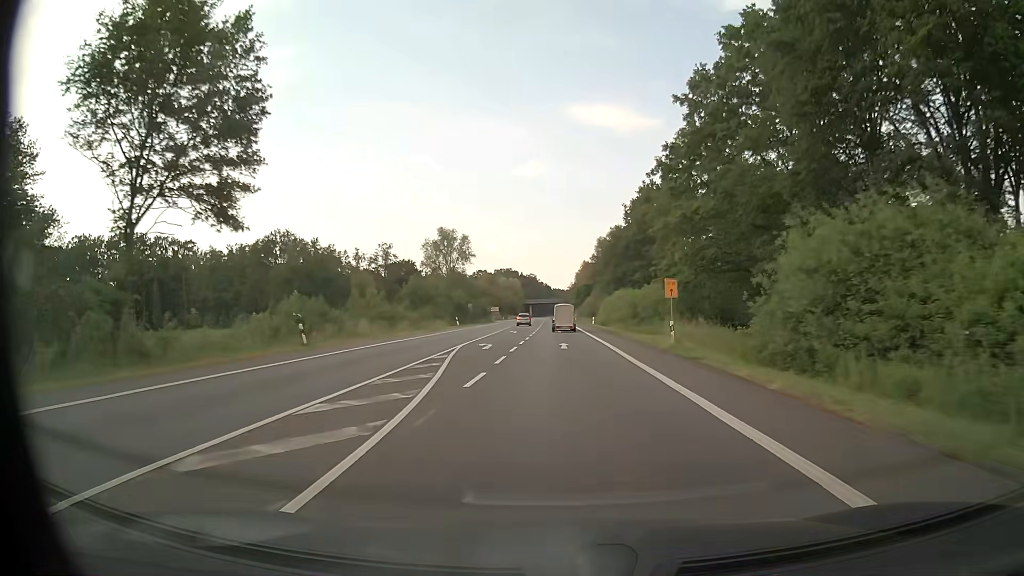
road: primary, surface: asphalt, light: Day
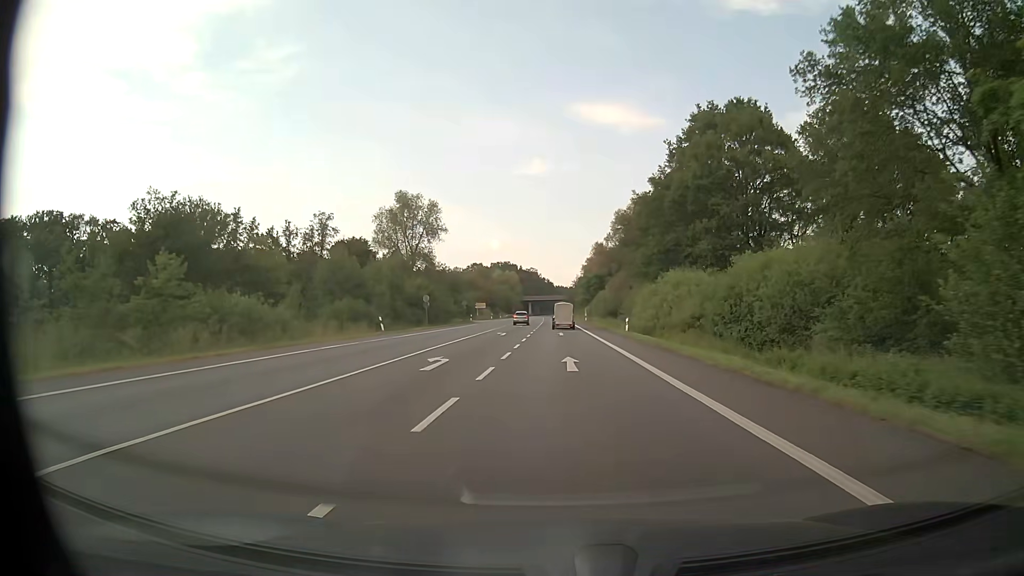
(-0.1, +35.4) m; 0°
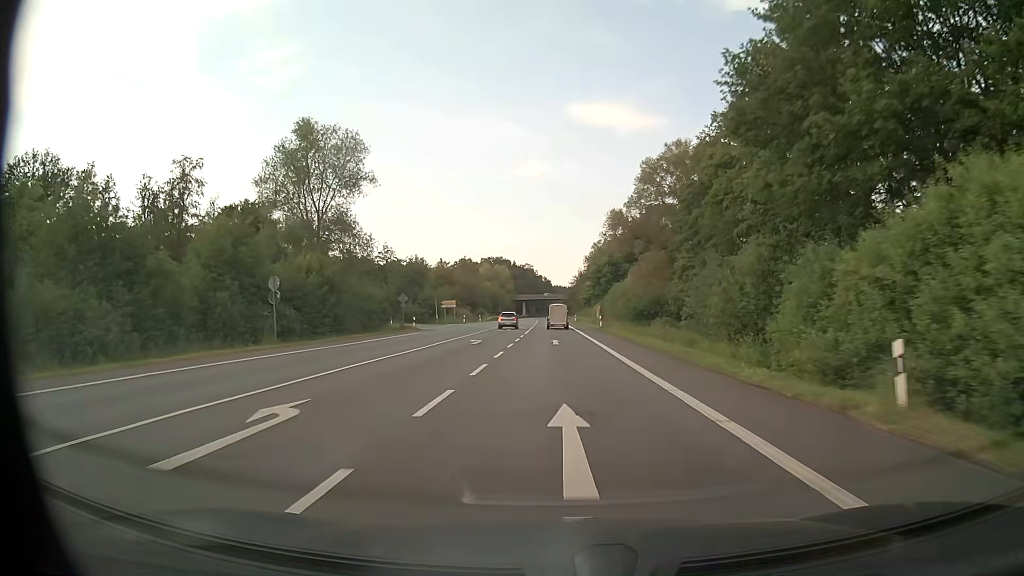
(+0.1, +35.3) m; 0°
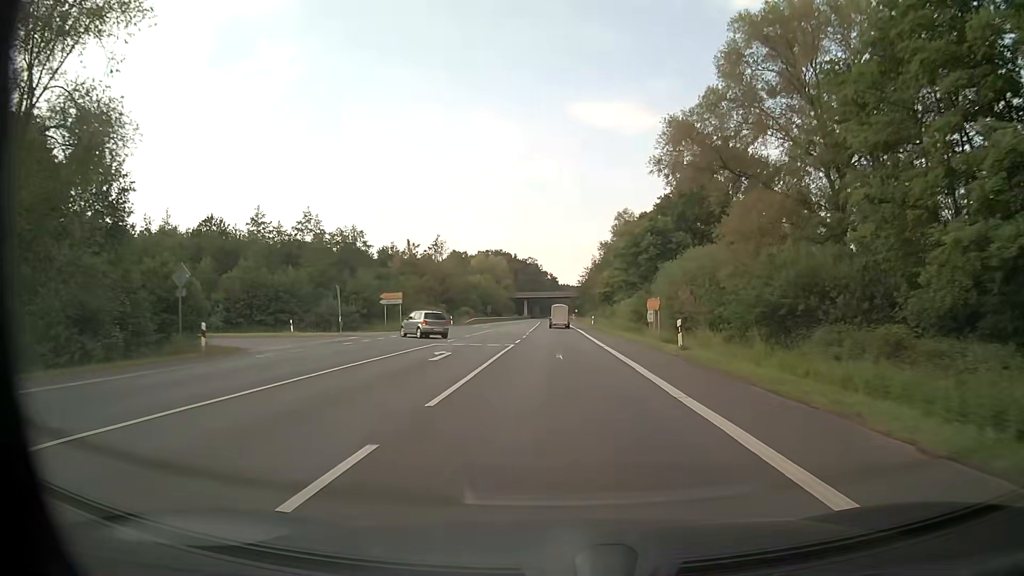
(-0.2, +35.4) m; -1°
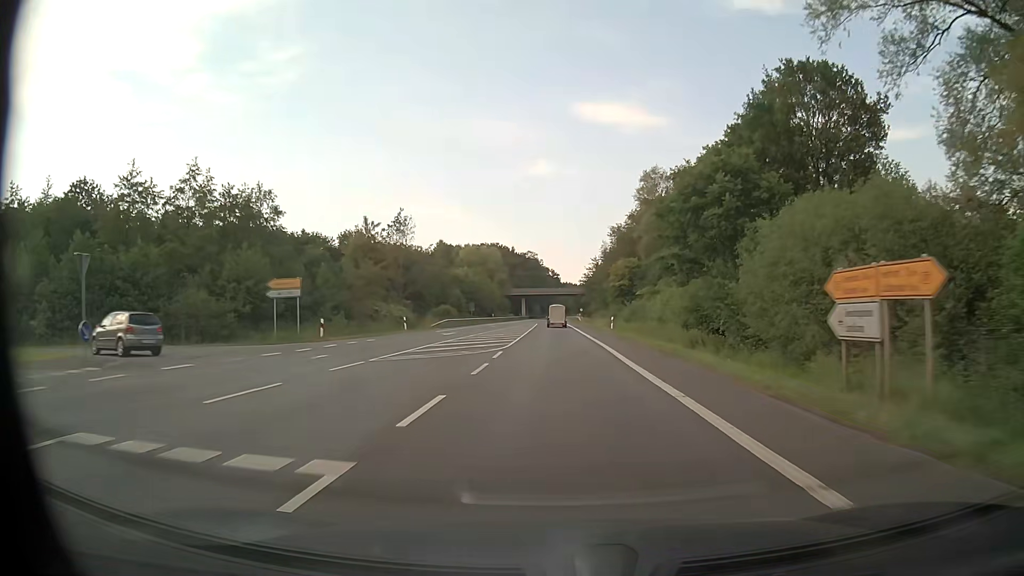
(0.0, +23.5) m; 0°
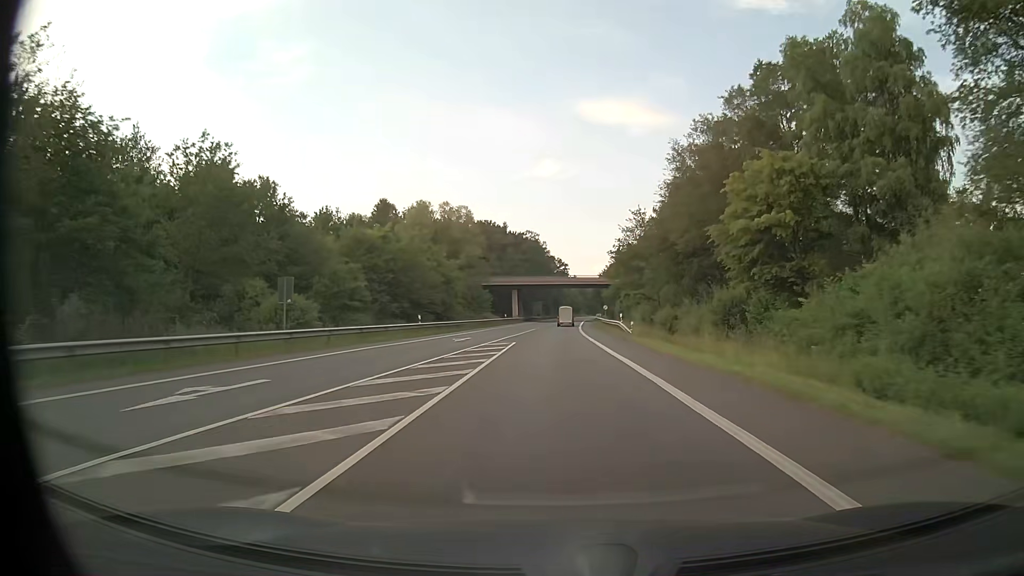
(-0.6, +58.9) m; -1°
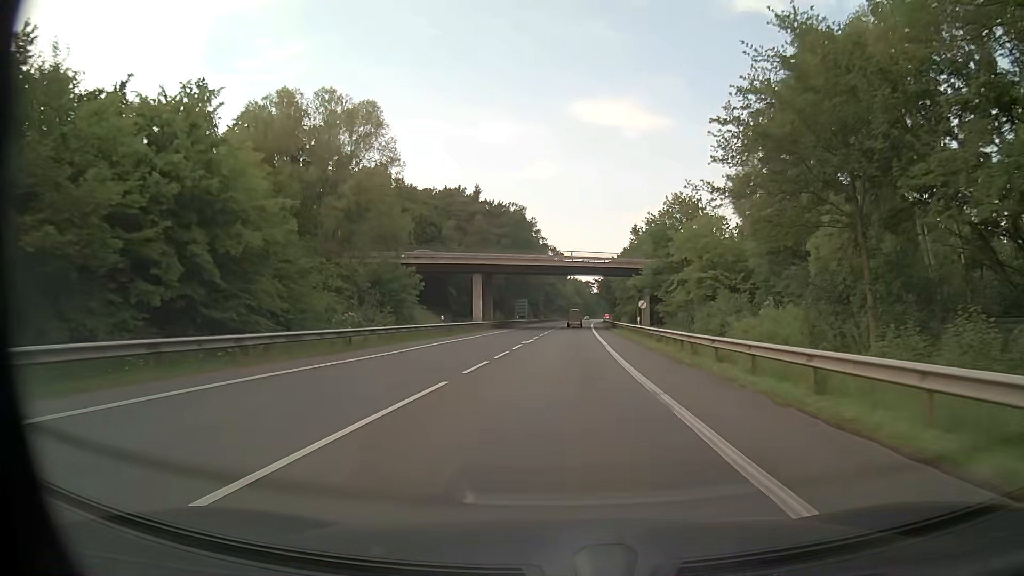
(+0.2, +47.2) m; +1°
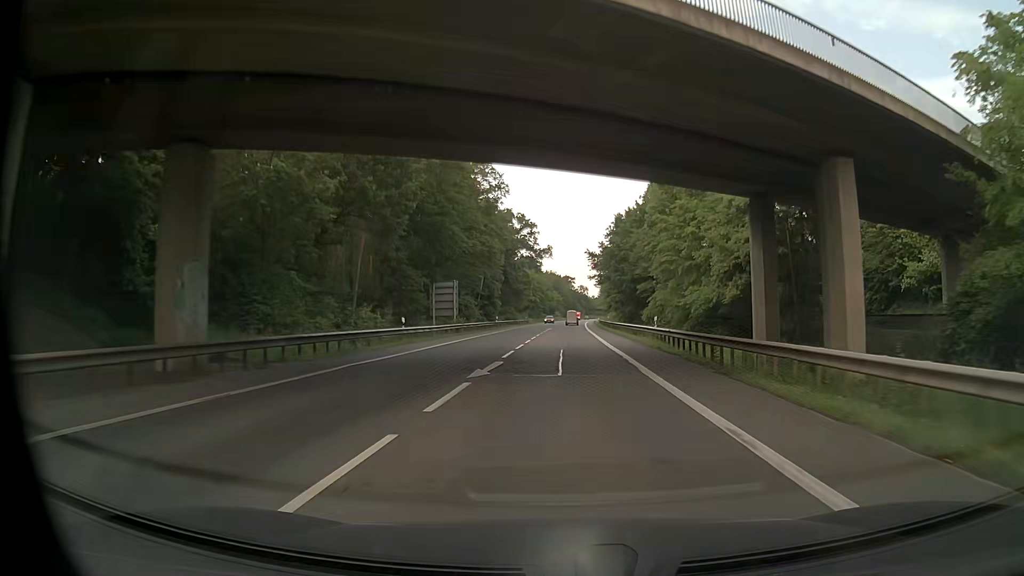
(+1.2, +59.9) m; +2°
(0, +10) (0, +20) (0, +30) (0, +40) (+1, +50) (+1, +60) (+1, +70) (+2, +80) (+2, +90) (+2, +100) m
